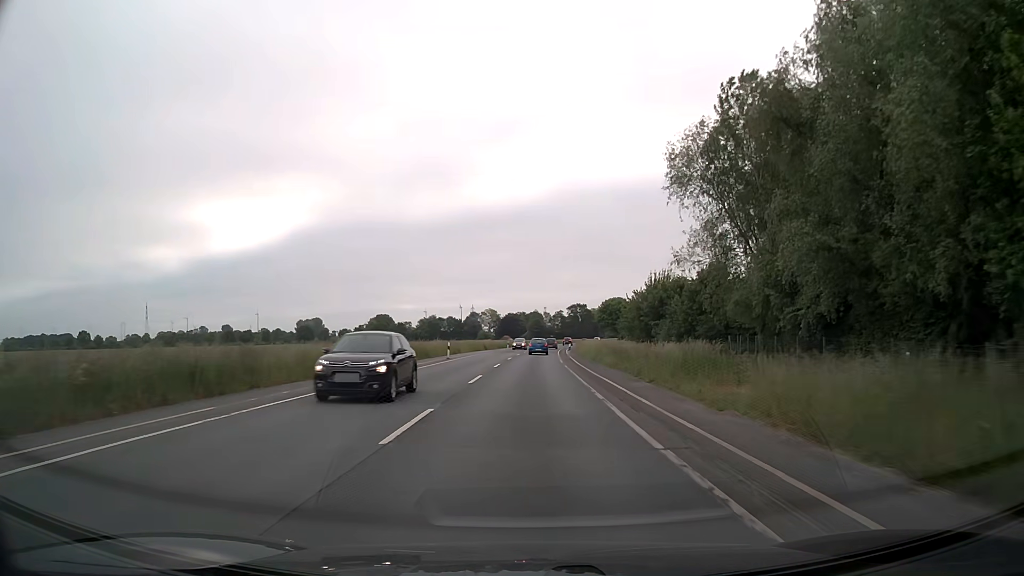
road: secondary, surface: asphalt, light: Day
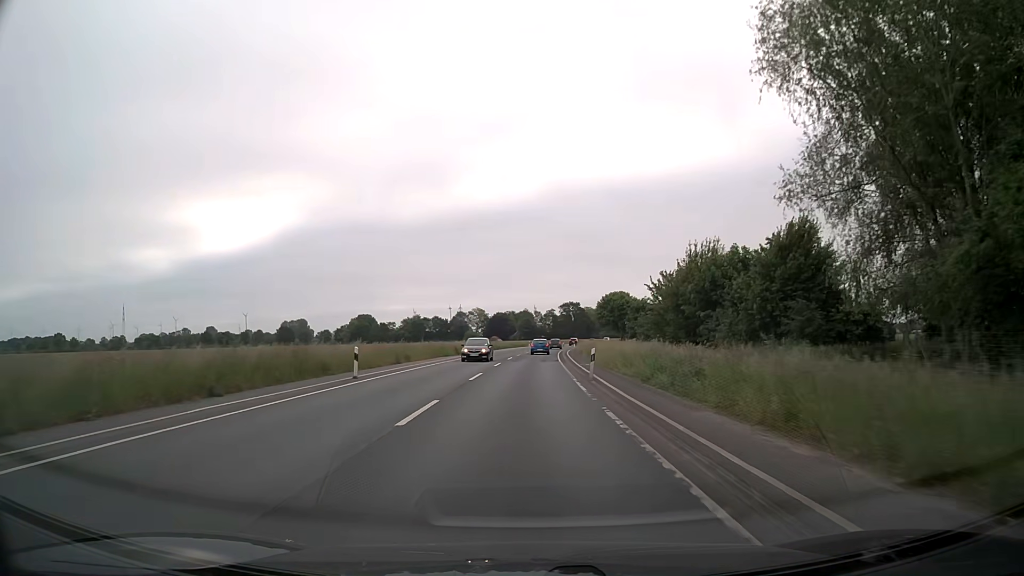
(+0.2, +22.3) m; +1°
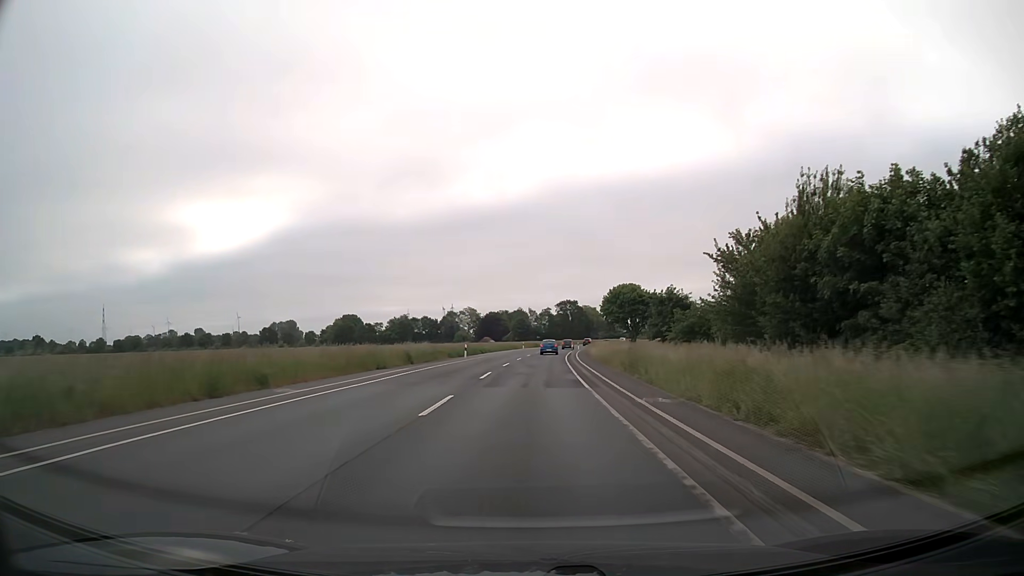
(-0.1, +22.5) m; 0°
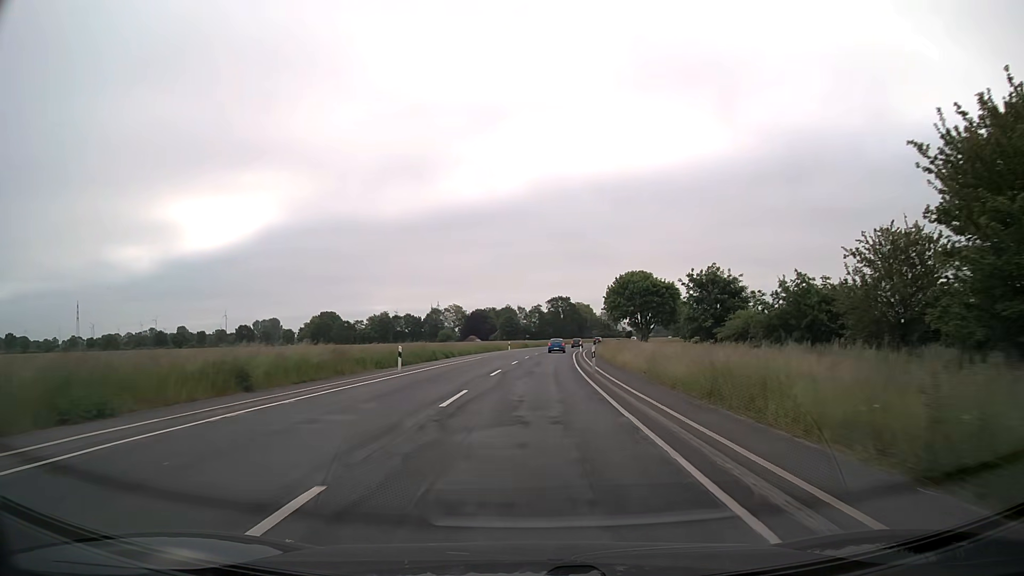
(+0.1, +22.7) m; +1°
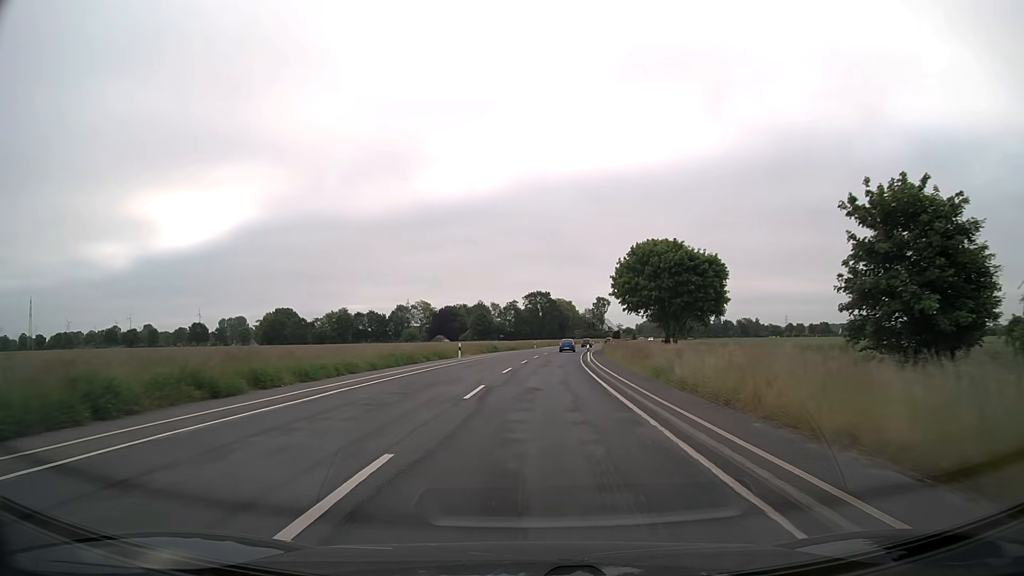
(+0.6, +34.3) m; +2°
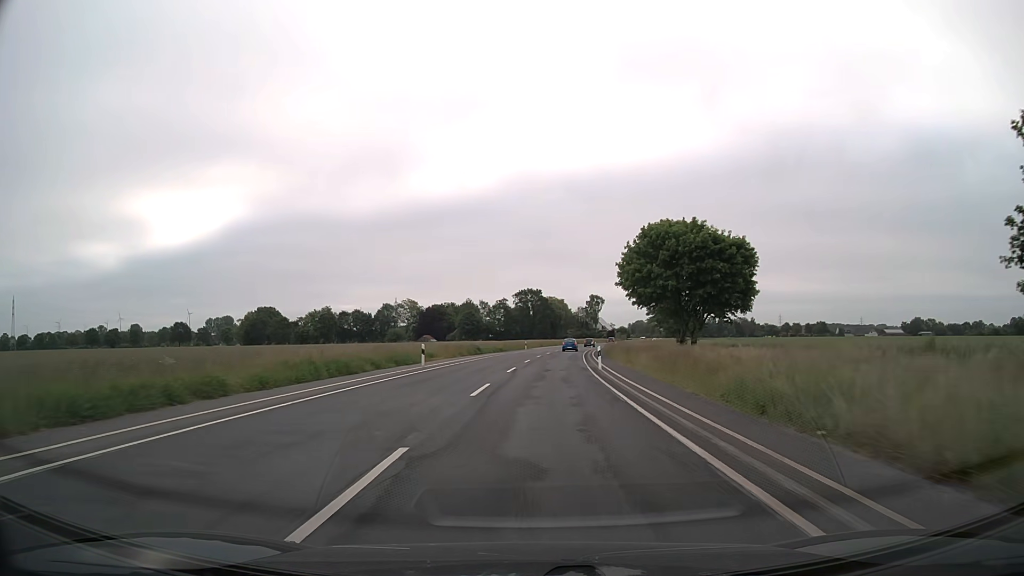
(+0.1, +11.5) m; +1°
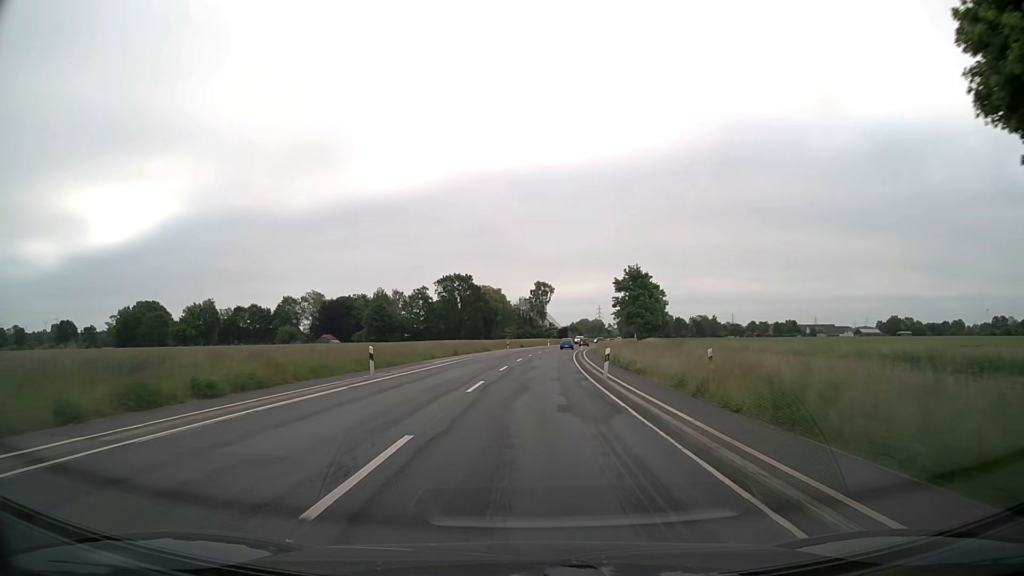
(+2.8, +59.2) m; +5°
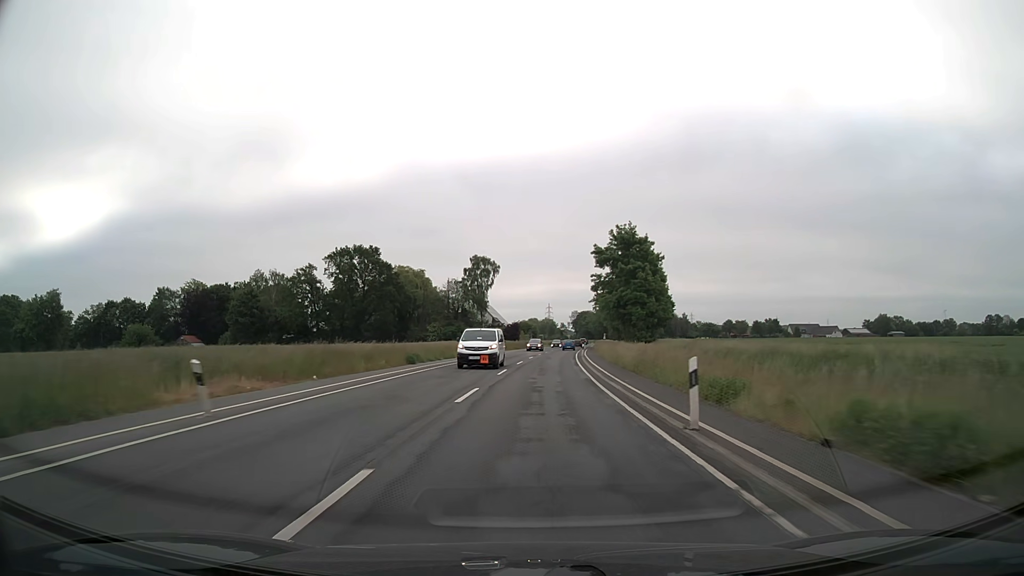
(+2.5, +62.9) m; +5°
(0, +10) (0, +20) (0, +30) (+1, +40) (+2, +50) (+2, +60) (+3, +70) (+4, +80) (+5, +90) (+6, +100) m
